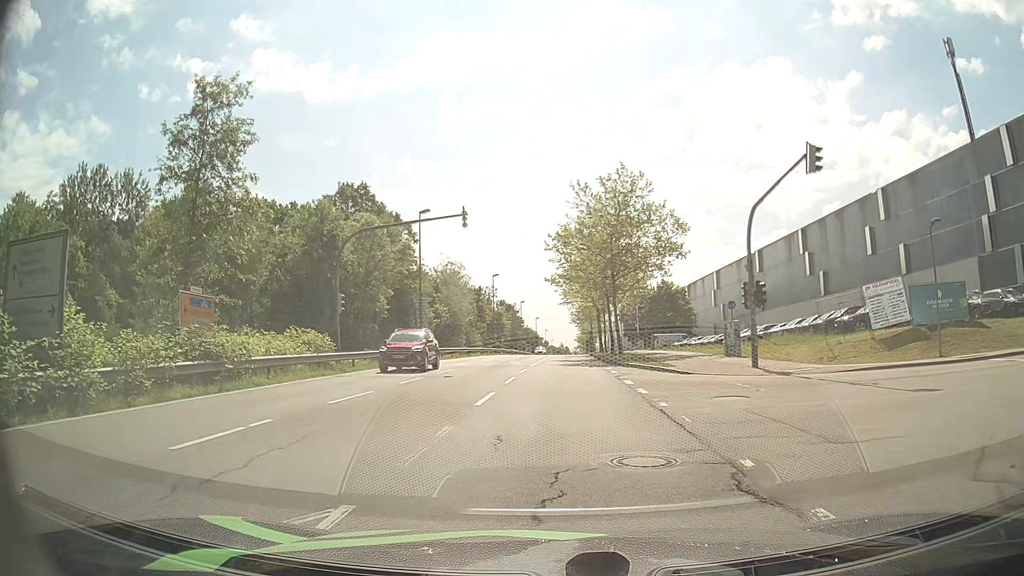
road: secondary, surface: asphalt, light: Day
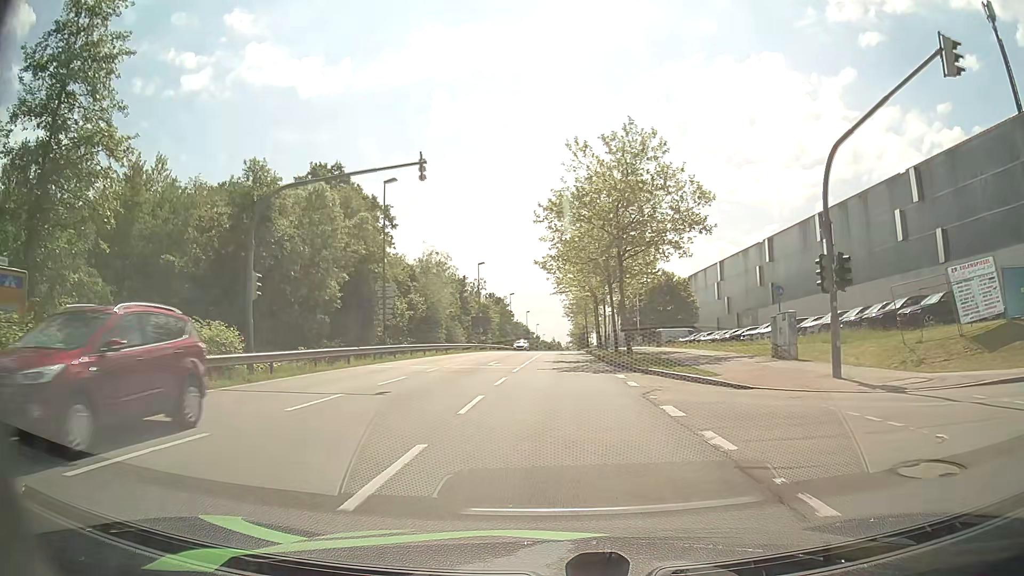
(0.0, +8.3) m; 0°
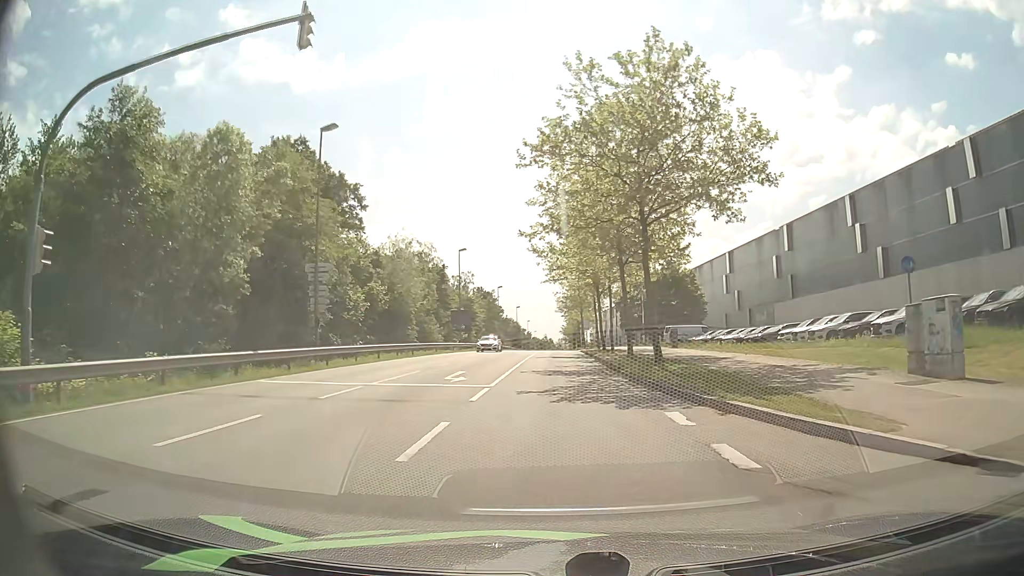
(+0.2, +10.3) m; +1°
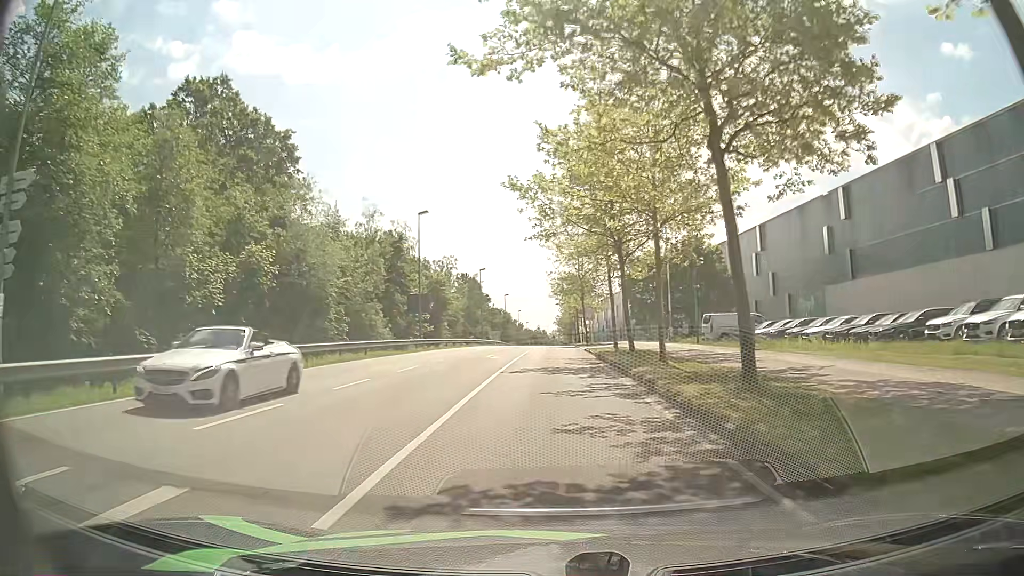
(+0.2, +18.1) m; +1°
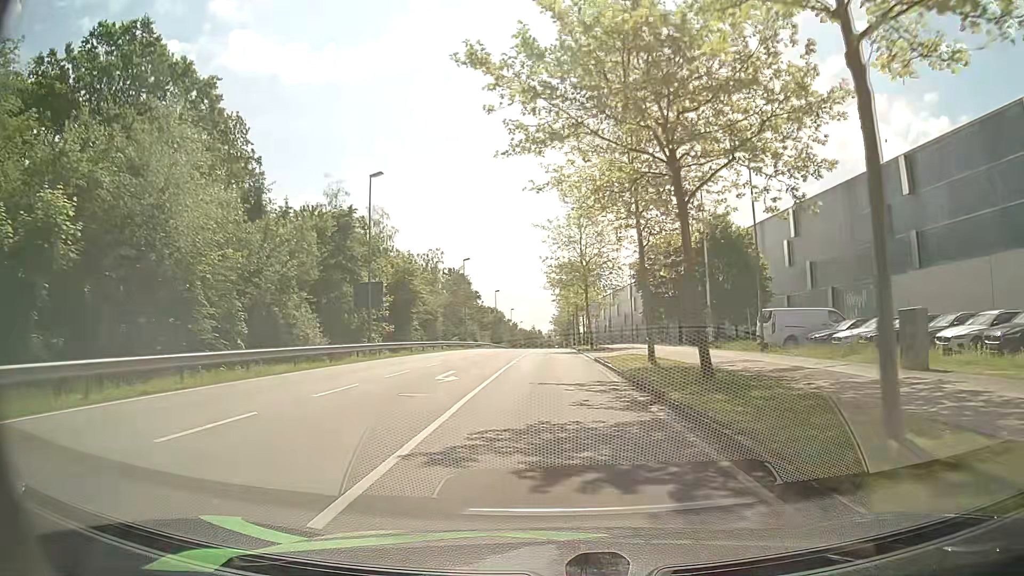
(0.0, +13.0) m; 0°
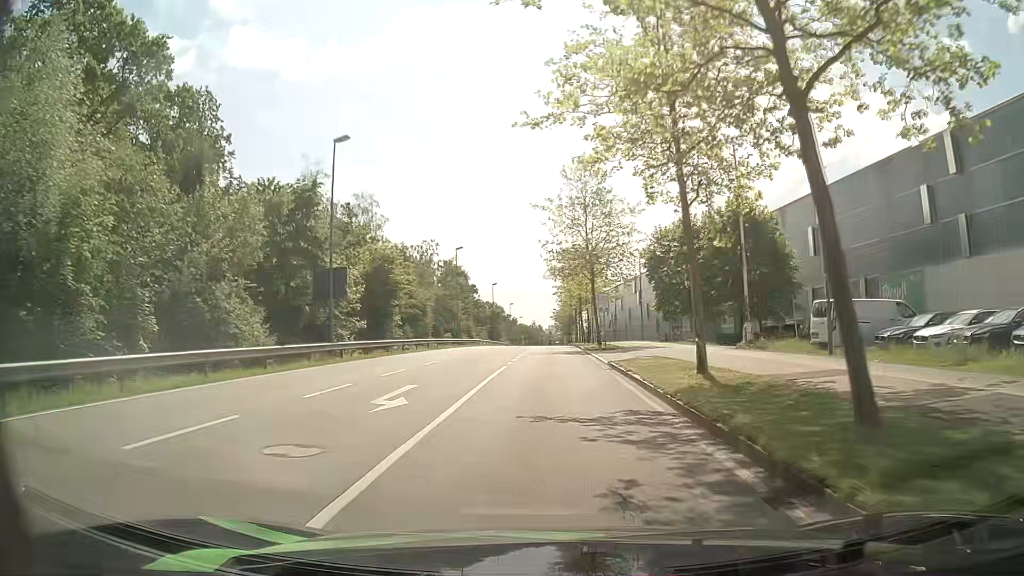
(0.0, +6.8) m; +1°
